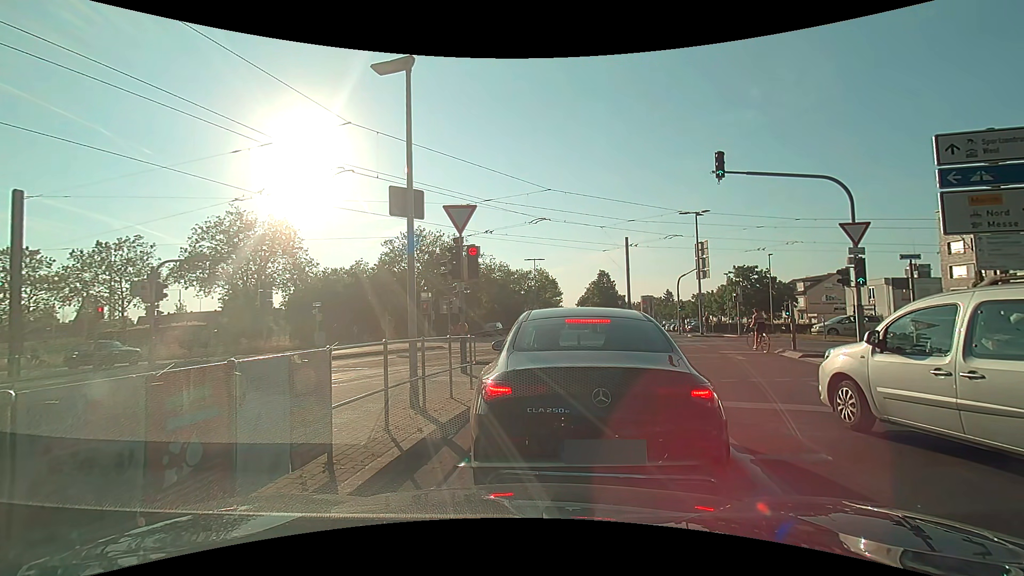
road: secondary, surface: asphalt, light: Day
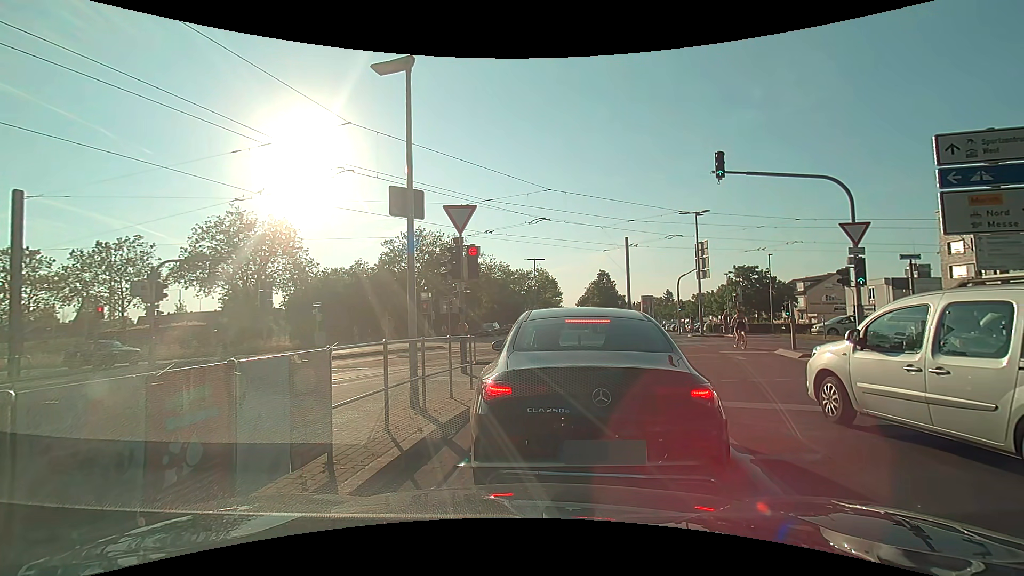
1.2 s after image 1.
(0.0, 0.0) m; 0°
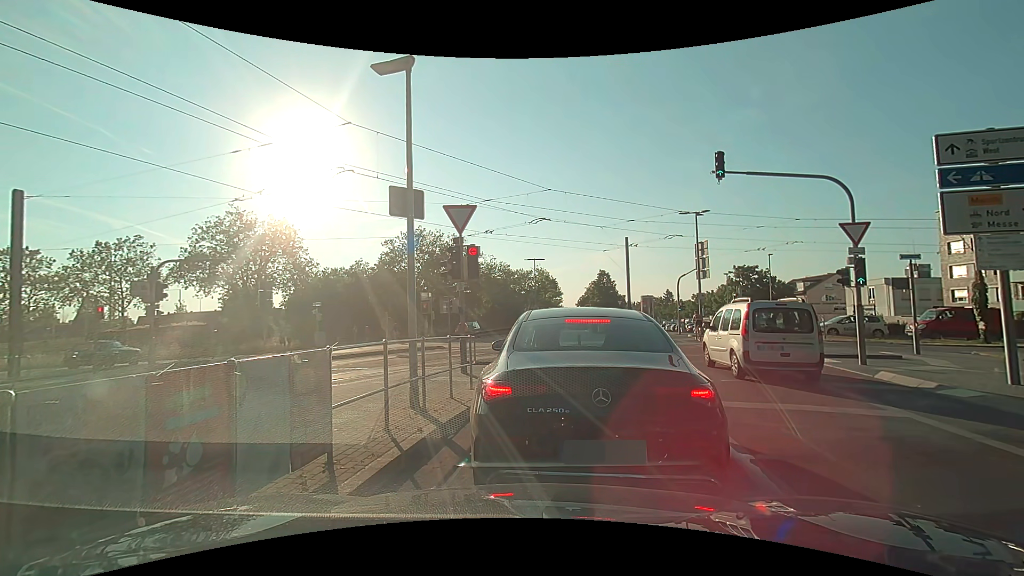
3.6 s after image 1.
(0.0, 0.0) m; 0°
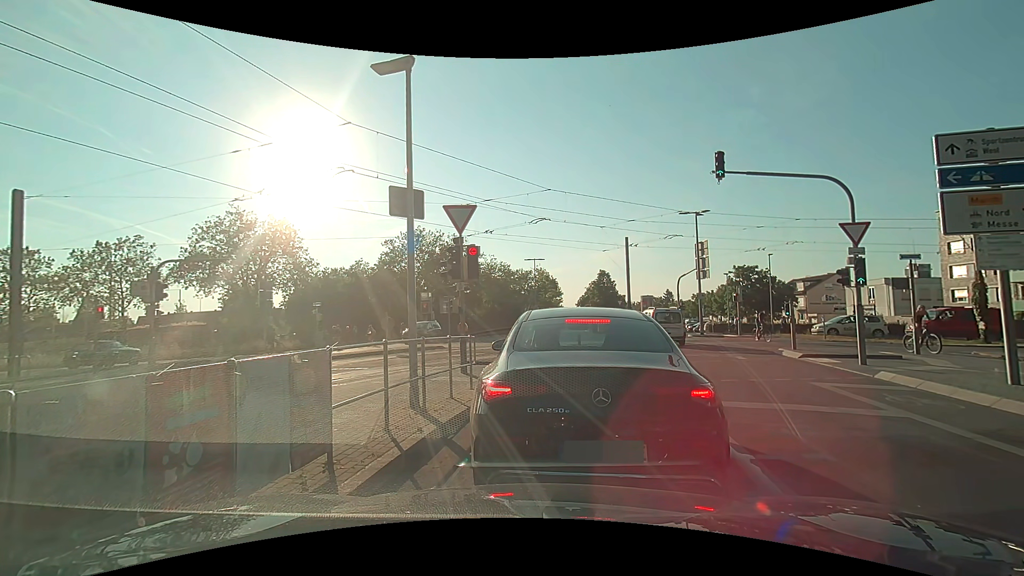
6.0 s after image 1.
(0.0, 0.0) m; 0°
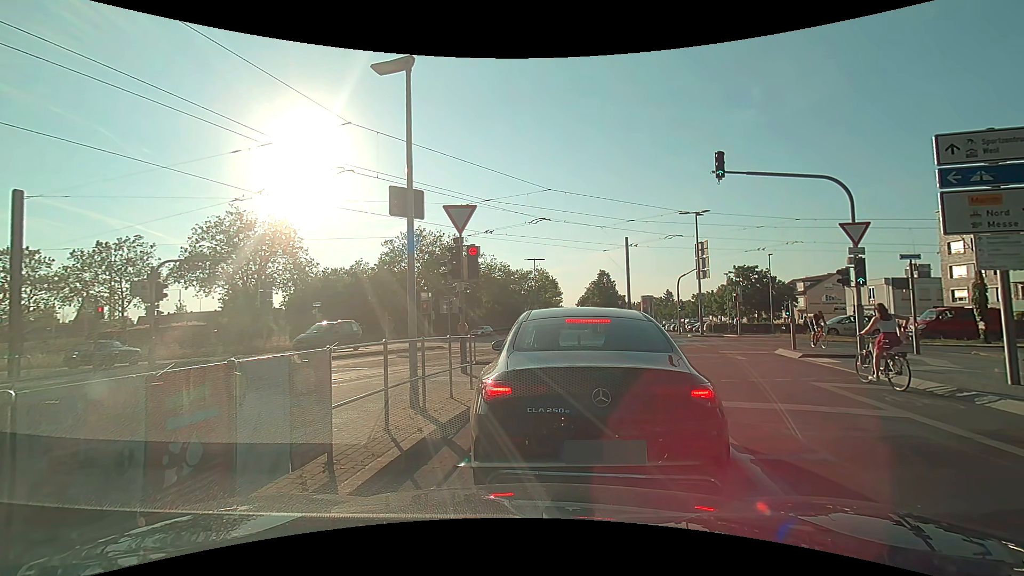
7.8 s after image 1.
(0.0, 0.0) m; 0°
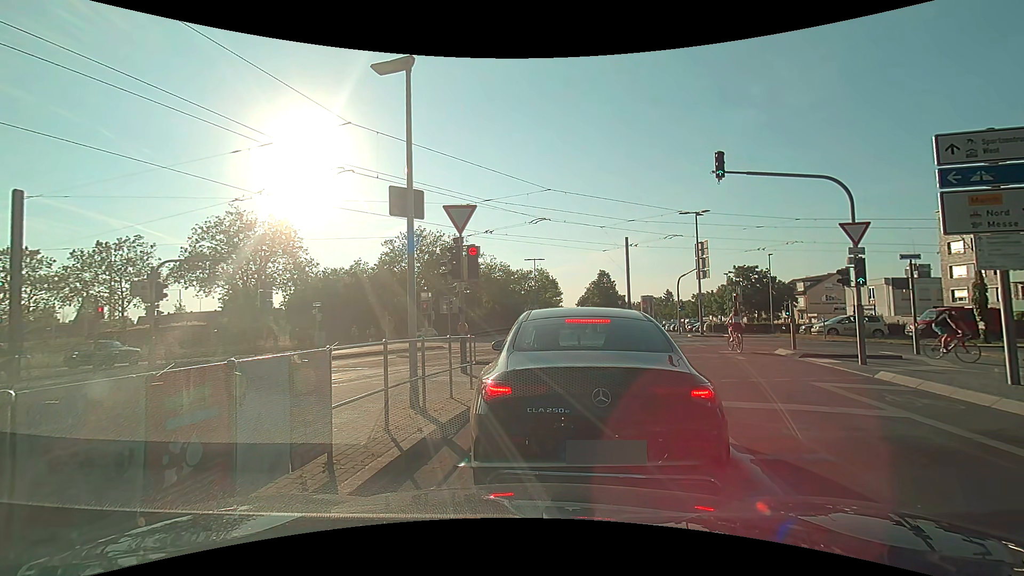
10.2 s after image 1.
(0.0, 0.0) m; 0°
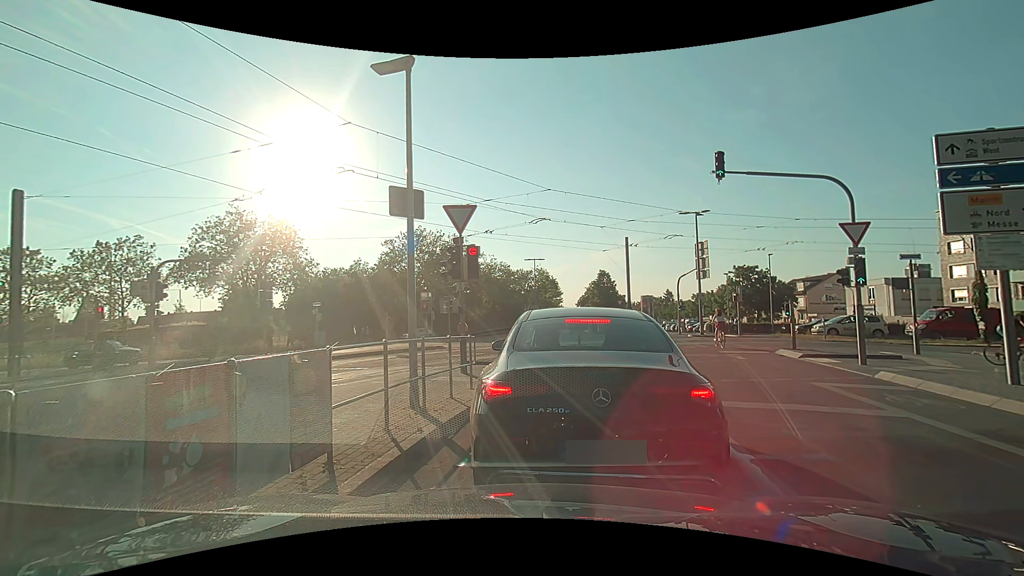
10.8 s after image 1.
(0.0, 0.0) m; 0°
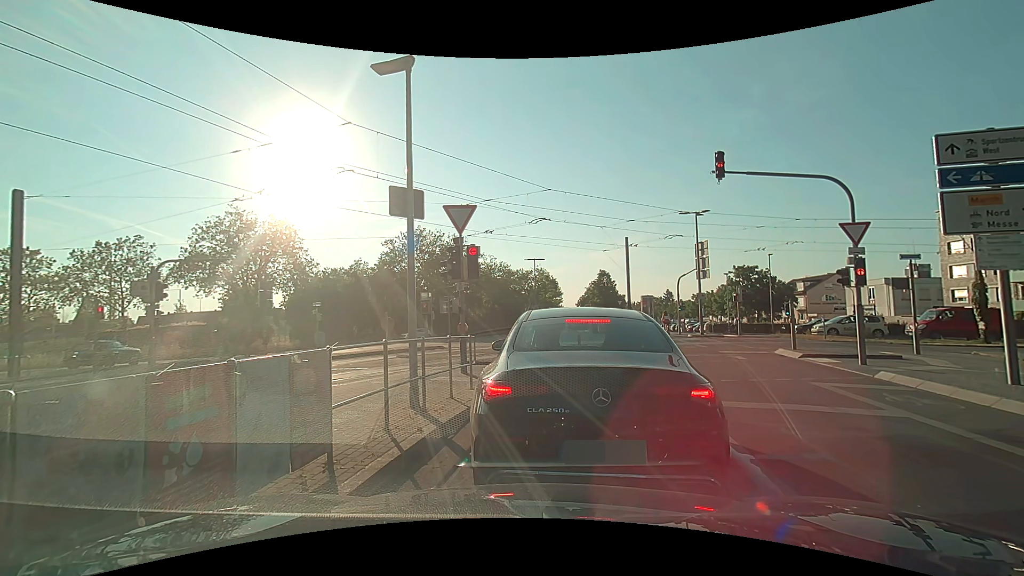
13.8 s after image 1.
(0.0, 0.0) m; 0°
(+1, +10) (+3, +20) (+2, +30) (-2, +39) (-9, +46) (-18, +51) (-27, +53) (-37, +55) (-47, +56) (-57, +57) m
